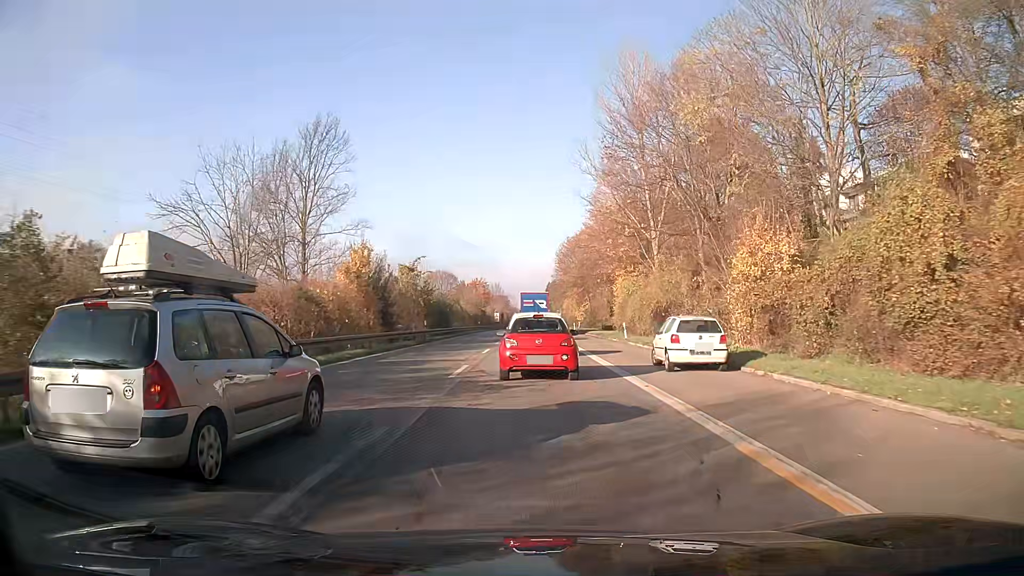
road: trunk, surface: asphalt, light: Day
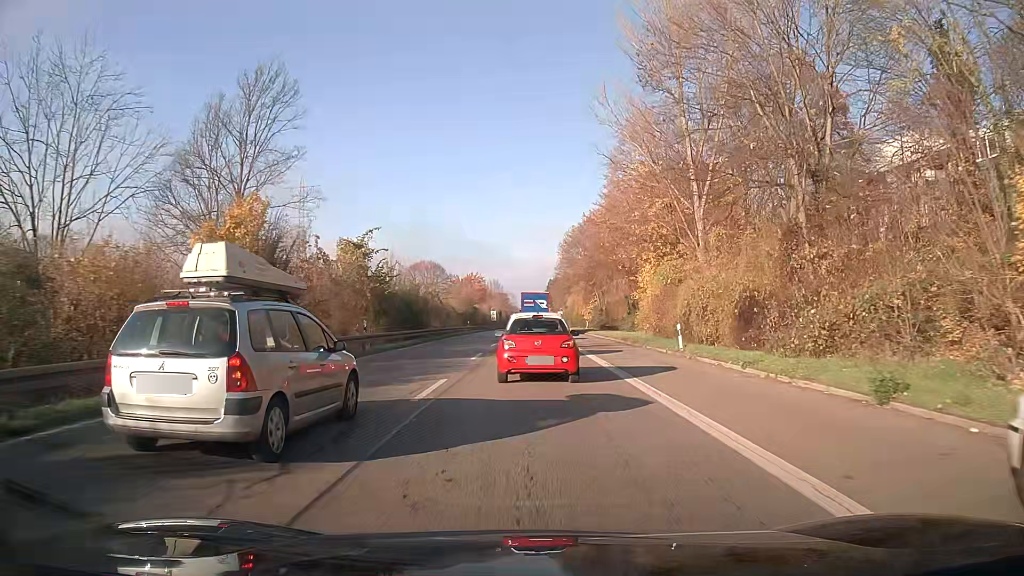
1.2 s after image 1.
(0.0, +15.8) m; 0°
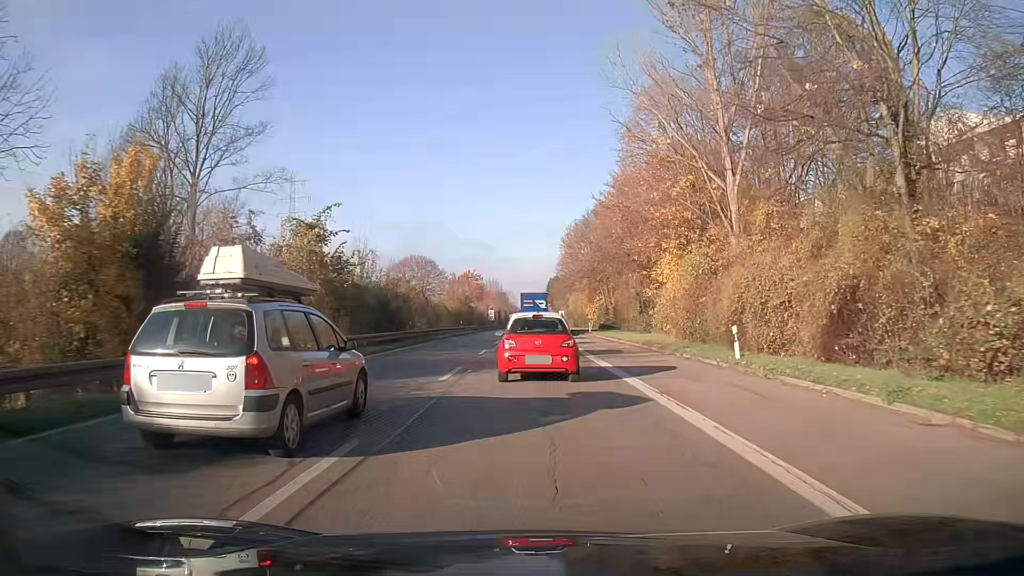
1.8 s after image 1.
(0.0, +7.6) m; 0°
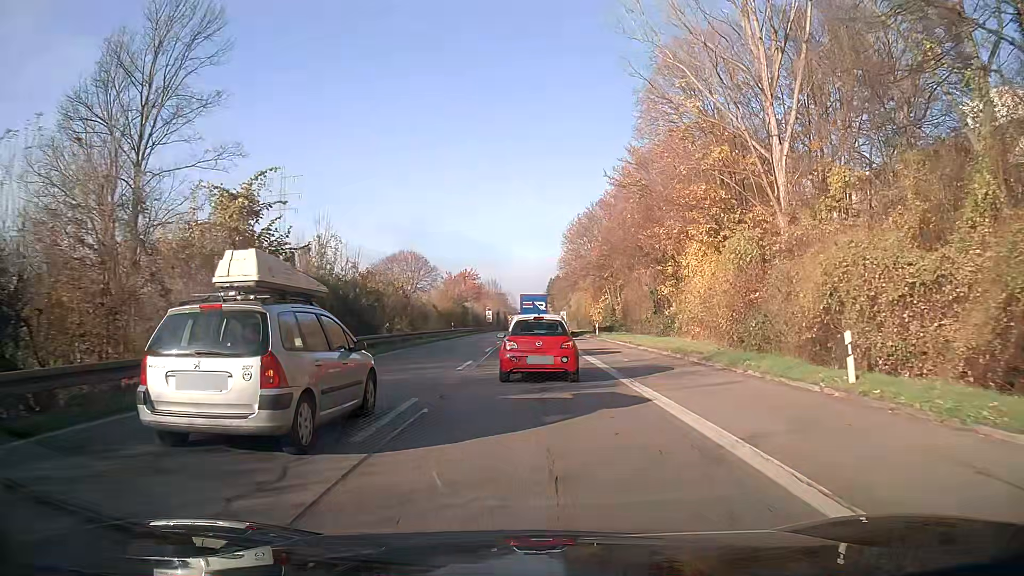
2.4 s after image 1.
(0.0, +7.4) m; 0°
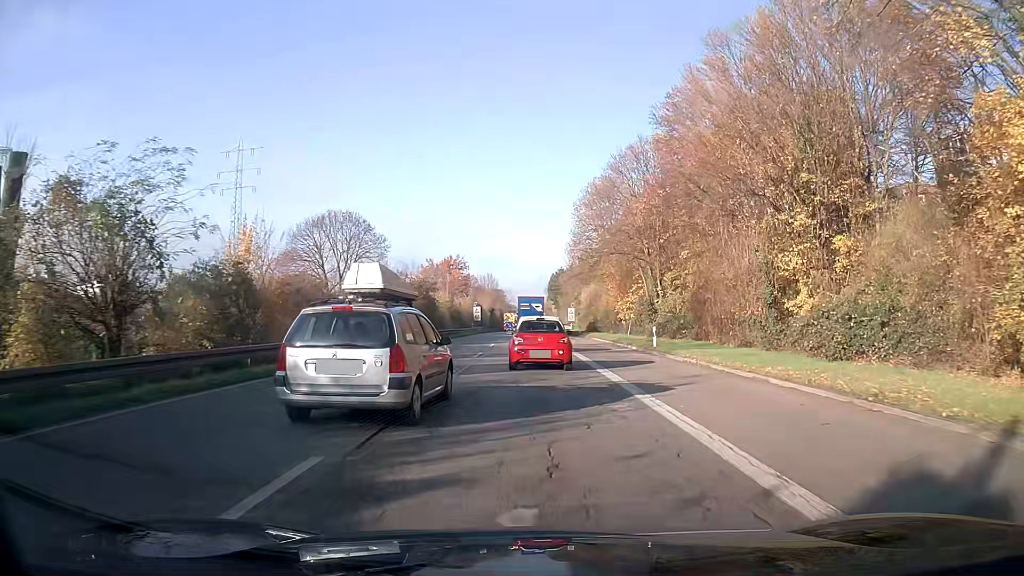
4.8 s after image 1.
(0.0, +28.0) m; 0°
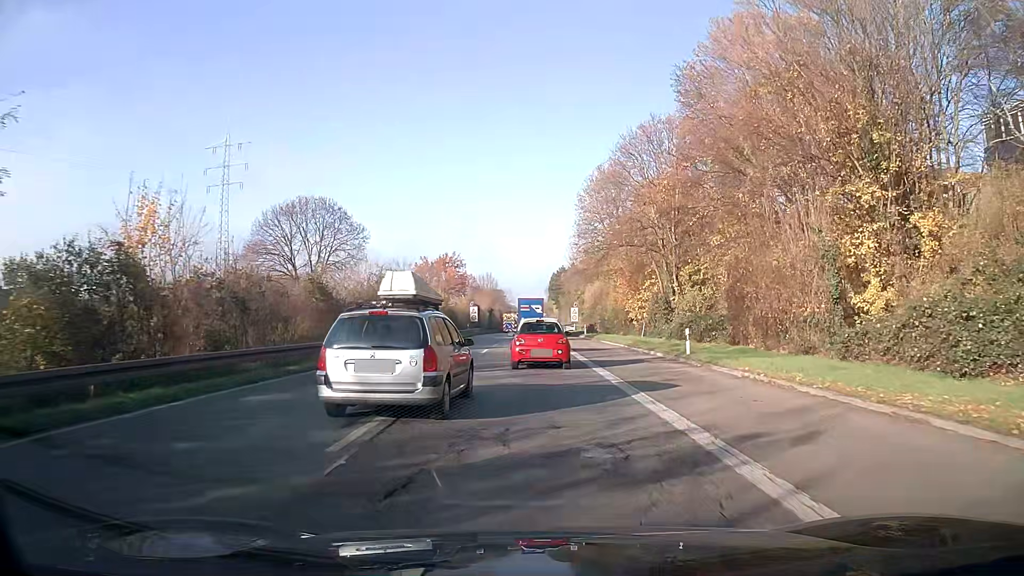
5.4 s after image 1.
(0.0, +6.7) m; 0°
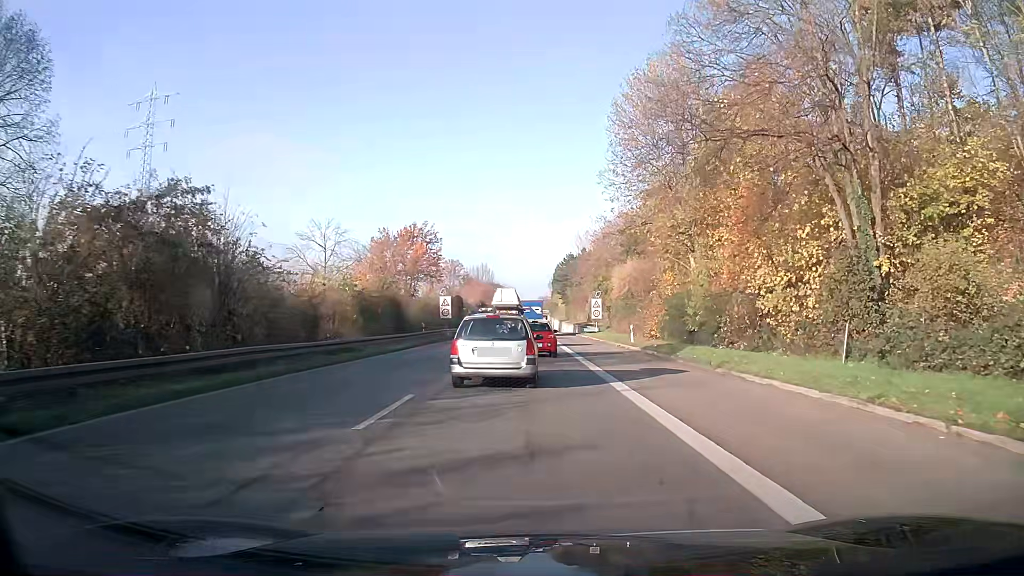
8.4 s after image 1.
(0.0, +33.0) m; 0°
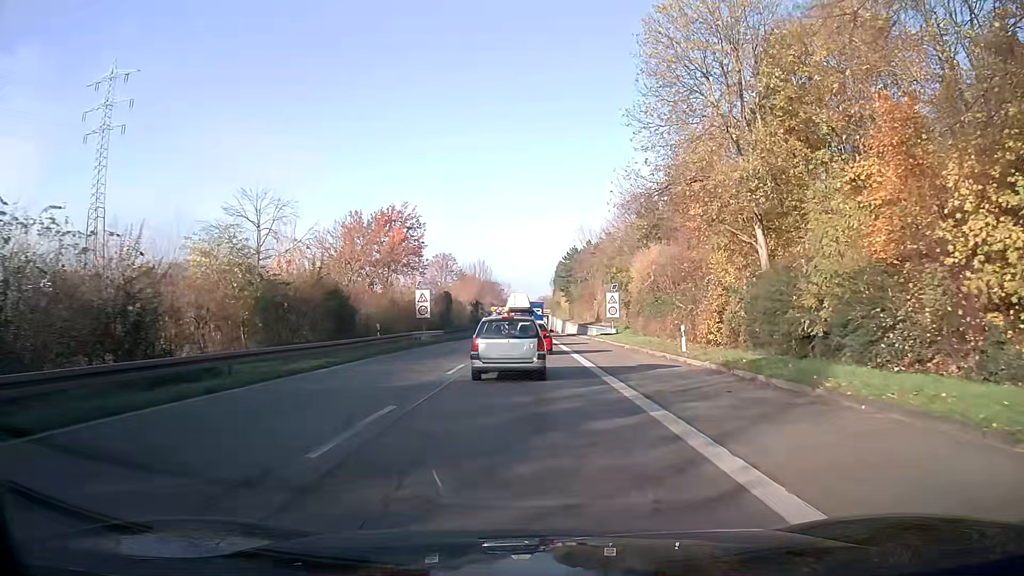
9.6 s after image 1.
(0.0, +13.5) m; 0°
